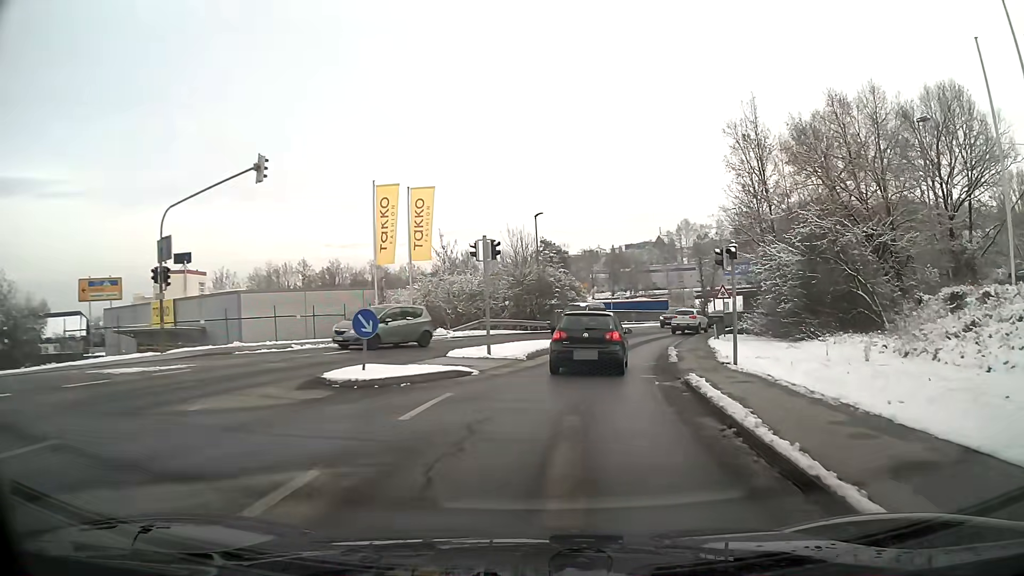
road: tertiary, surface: asphalt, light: Day
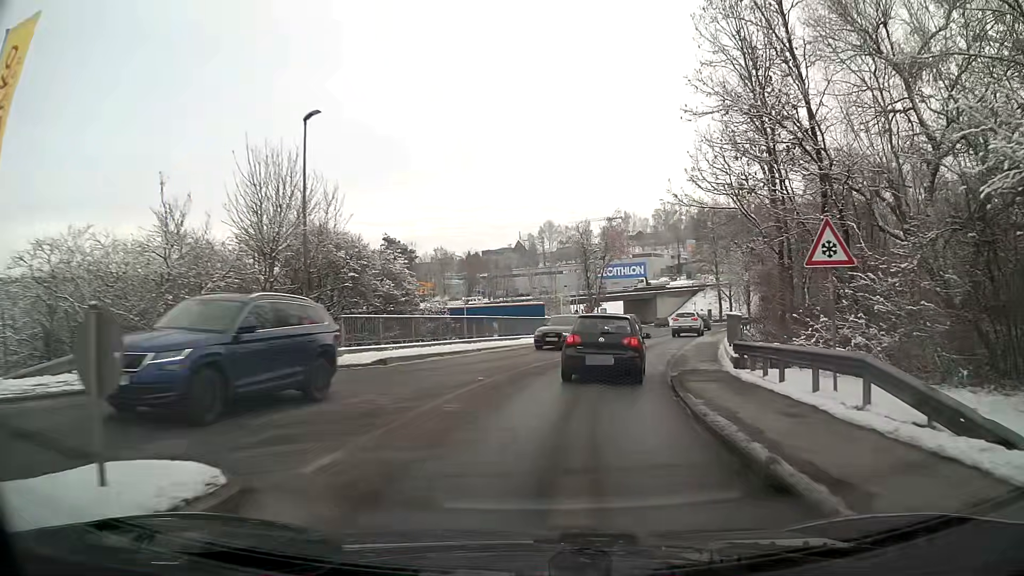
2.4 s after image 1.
(+2.6, +24.1) m; +12°
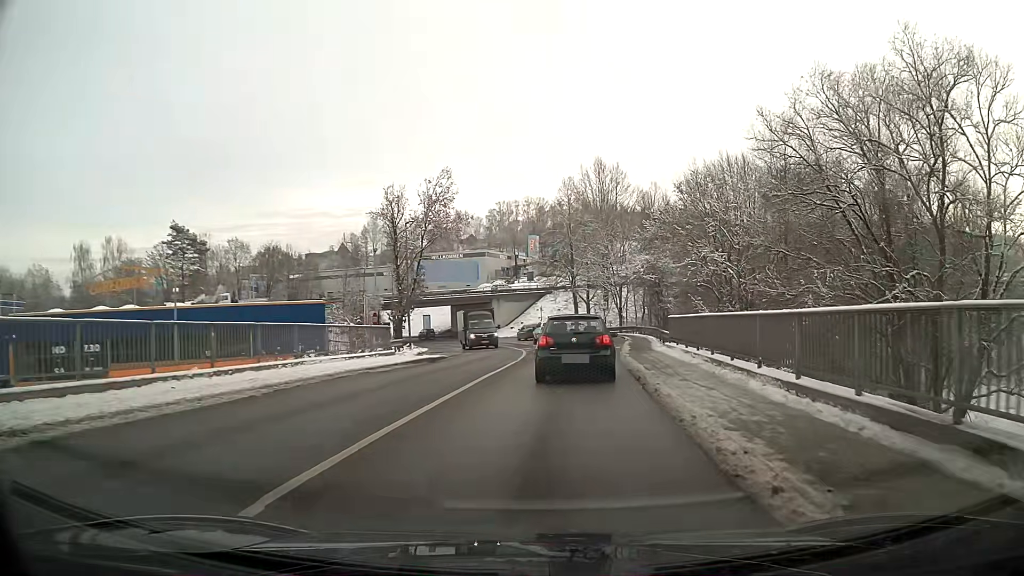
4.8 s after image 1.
(+2.9, +23.2) m; +14°
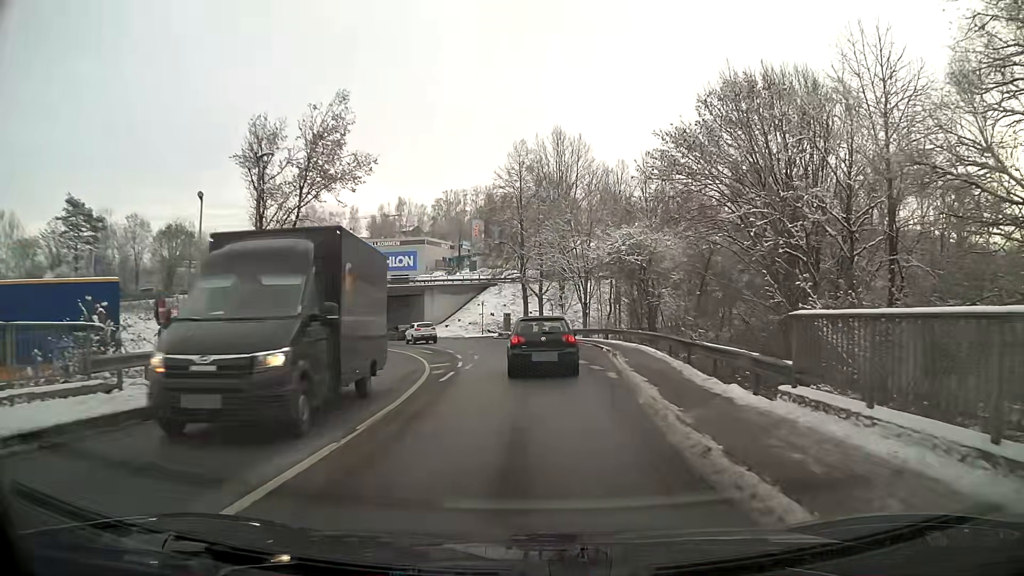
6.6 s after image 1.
(+0.8, +17.1) m; +4°
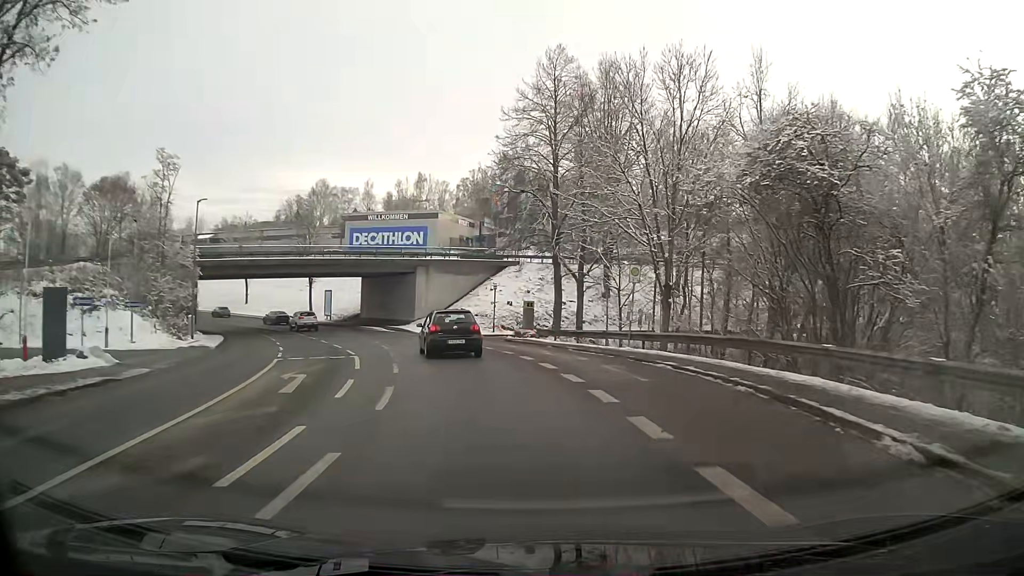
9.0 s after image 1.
(-0.6, +23.2) m; -4°
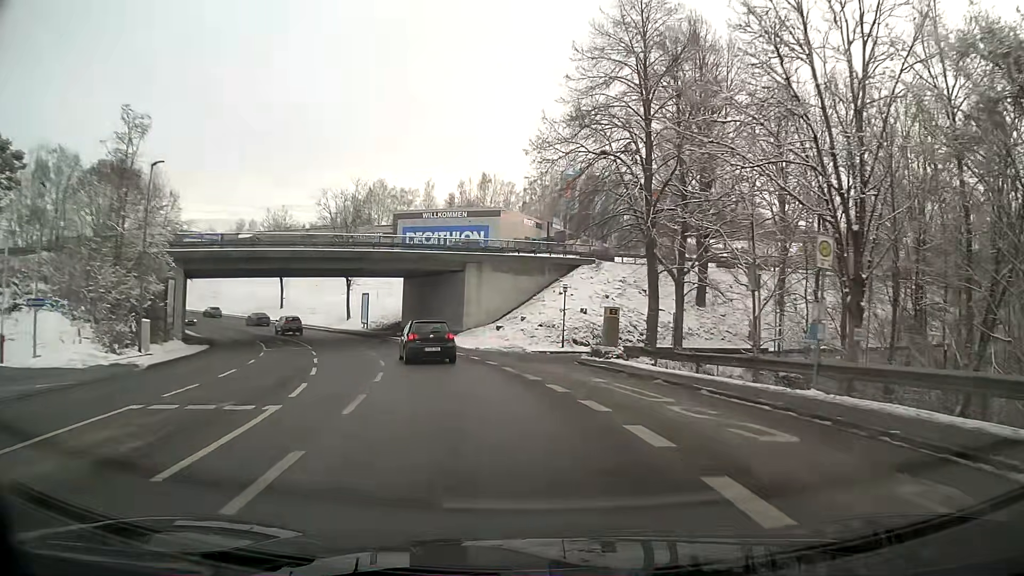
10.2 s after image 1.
(-0.6, +12.2) m; -6°
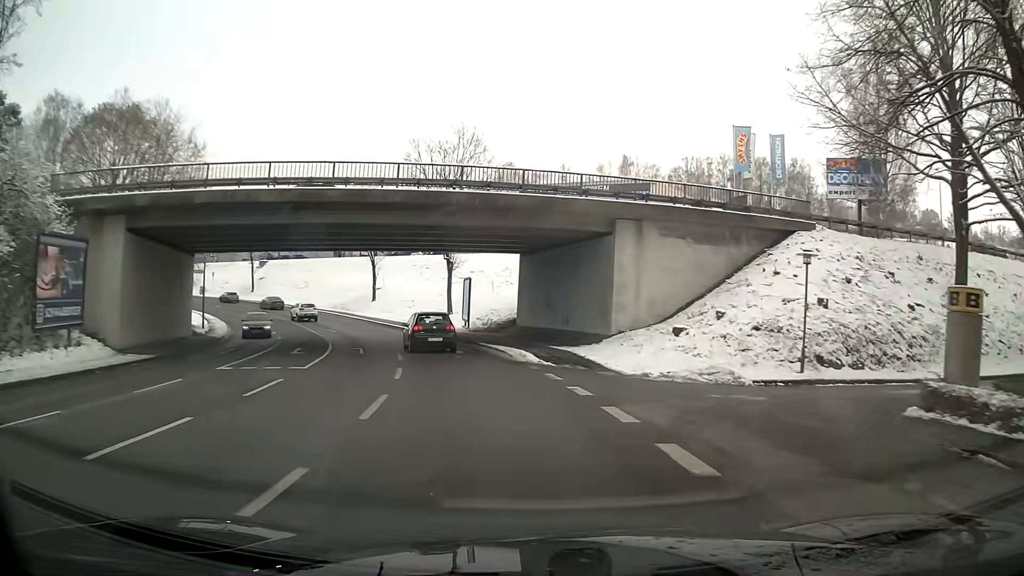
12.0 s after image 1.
(-1.9, +19.2) m; -11°
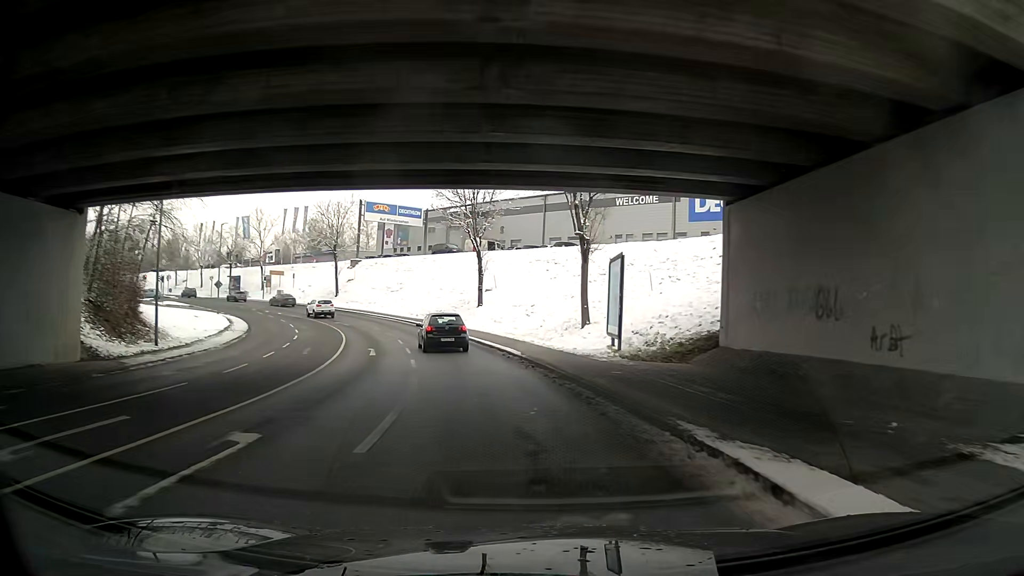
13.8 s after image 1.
(-2.1, +20.7) m; -11°
